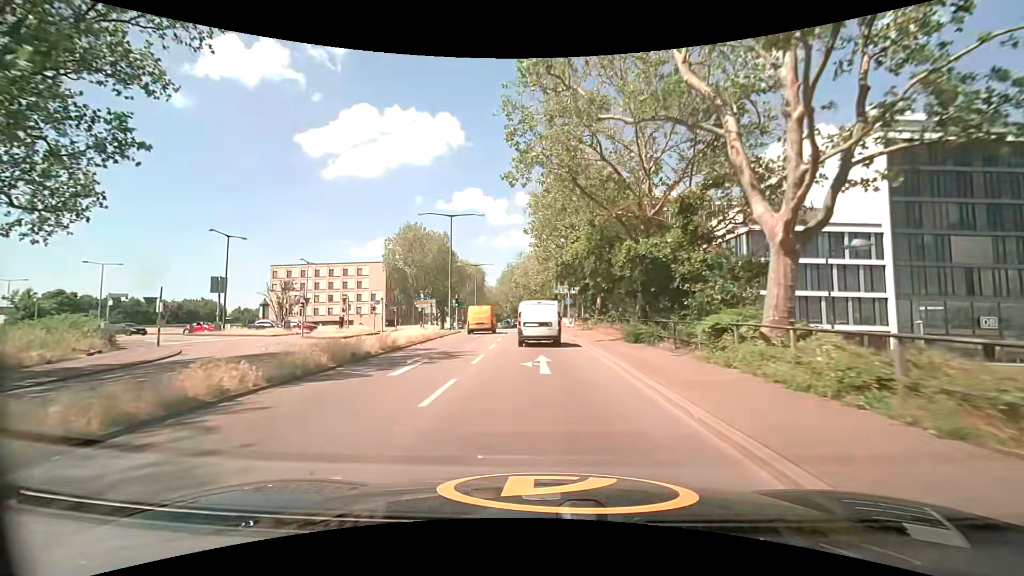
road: secondary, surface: asphalt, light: Day
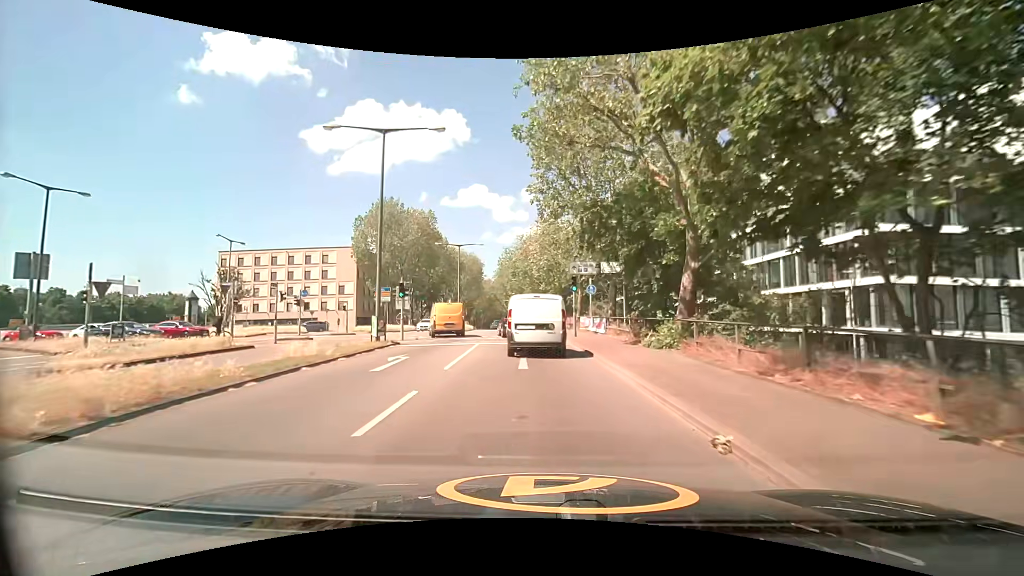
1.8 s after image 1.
(0.0, +19.5) m; 0°
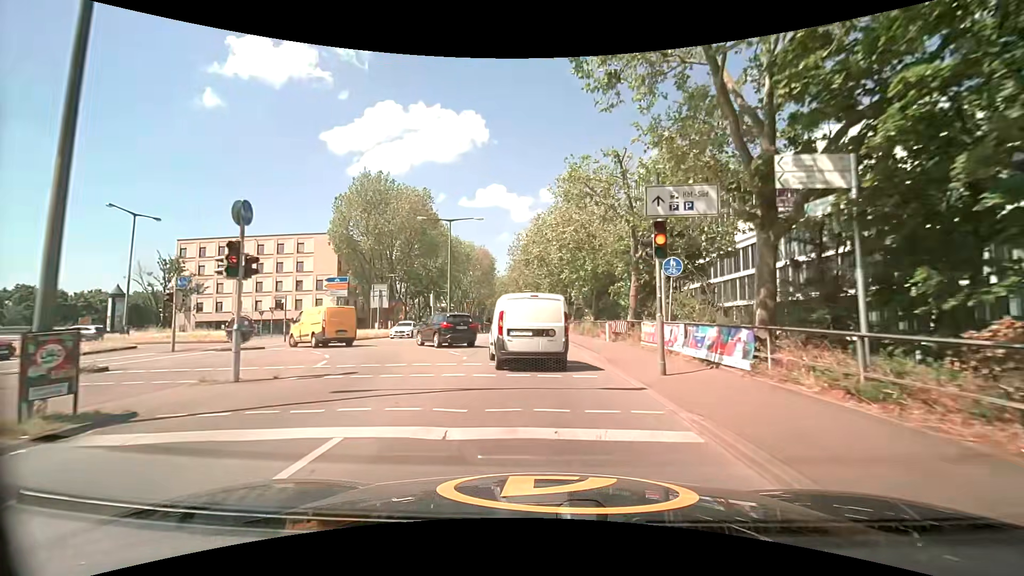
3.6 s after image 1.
(-0.5, +16.0) m; -2°
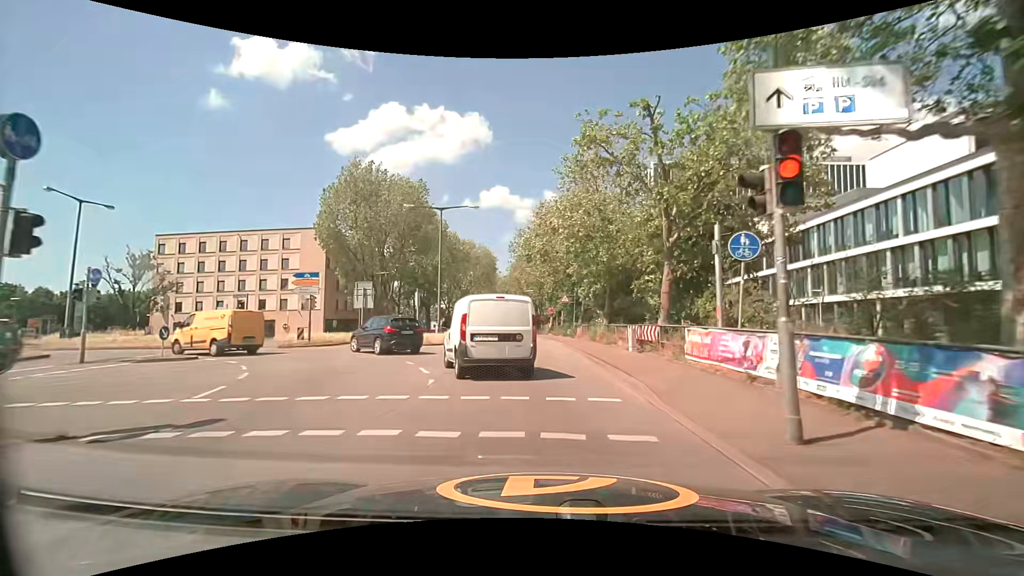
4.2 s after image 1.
(-0.1, +5.4) m; -1°
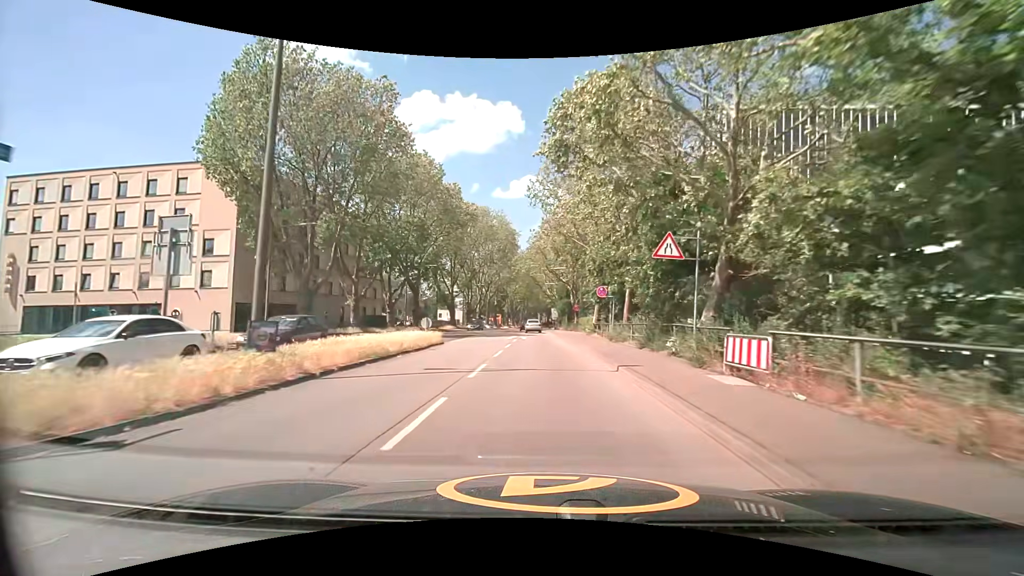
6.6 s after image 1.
(-0.3, +26.9) m; -3°
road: secondary_link
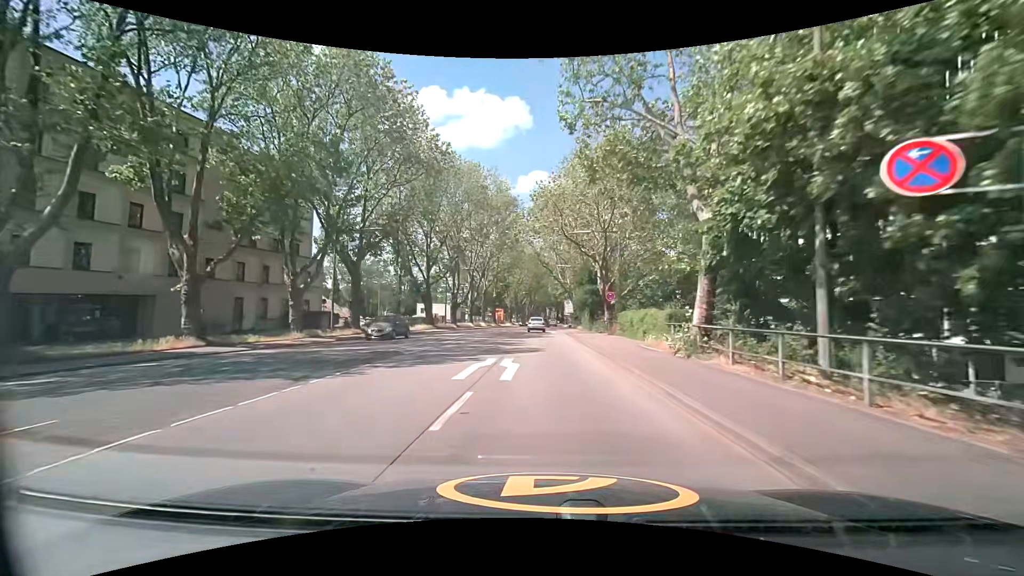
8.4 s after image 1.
(0.0, +23.5) m; 0°
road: secondary
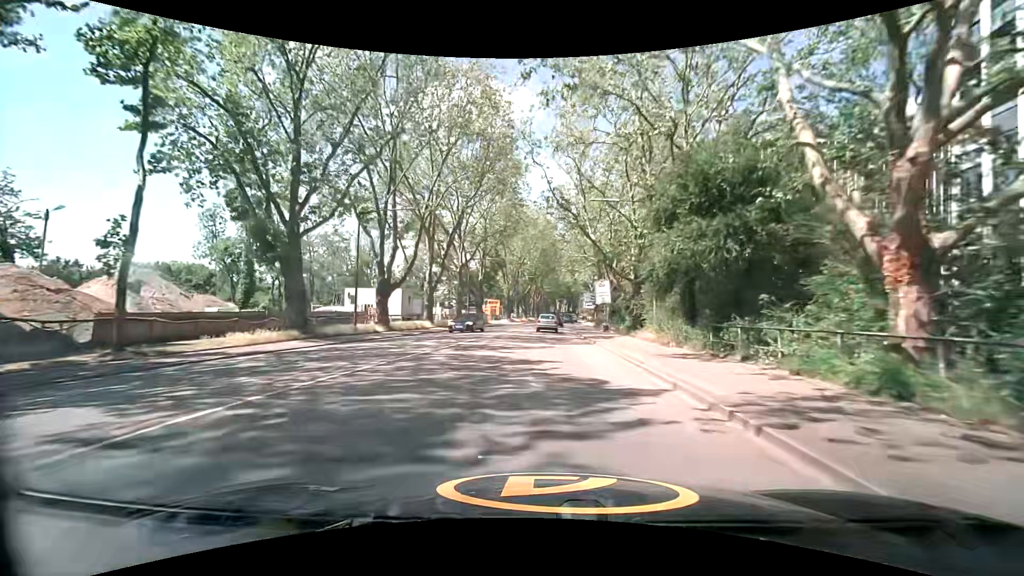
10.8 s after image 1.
(-0.6, +34.3) m; -2°
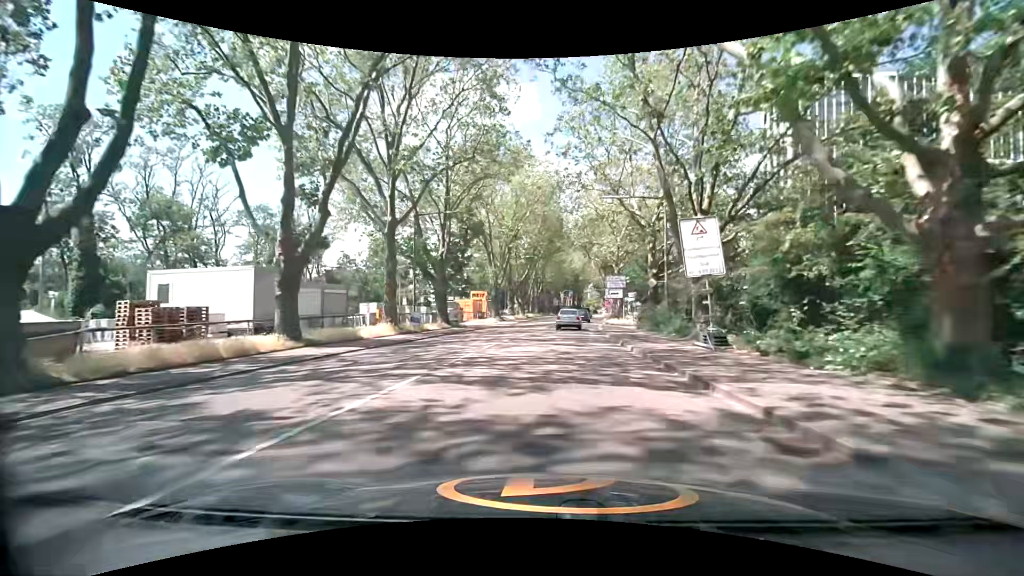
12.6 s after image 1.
(+0.1, +25.6) m; +1°
